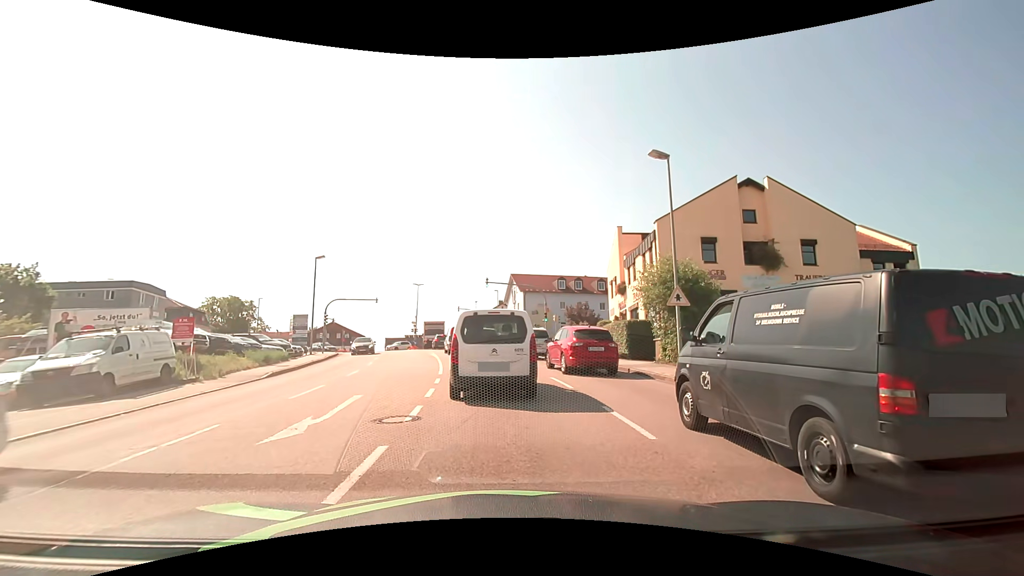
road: tertiary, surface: asphalt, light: Day
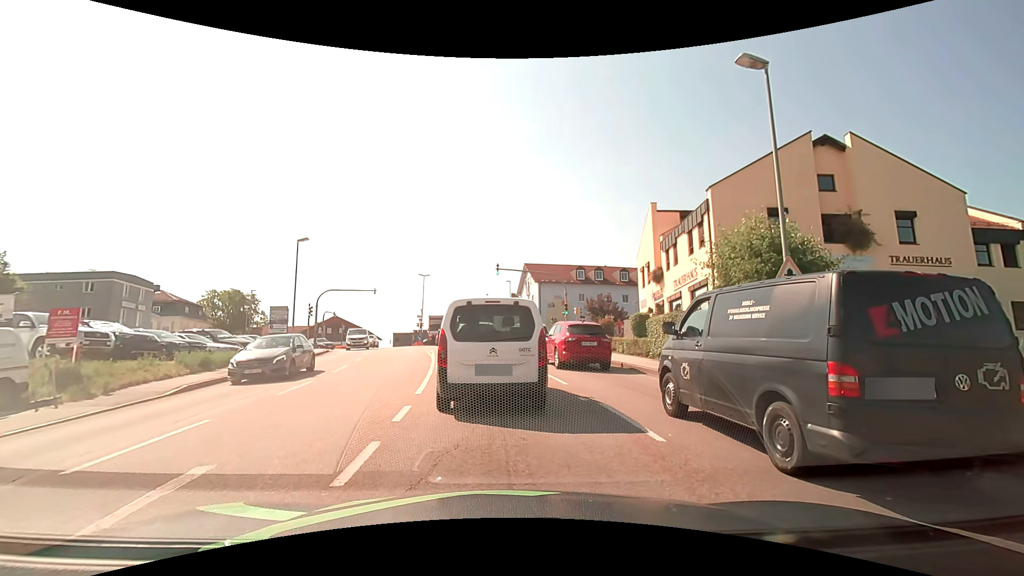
(-0.1, +6.4) m; -2°
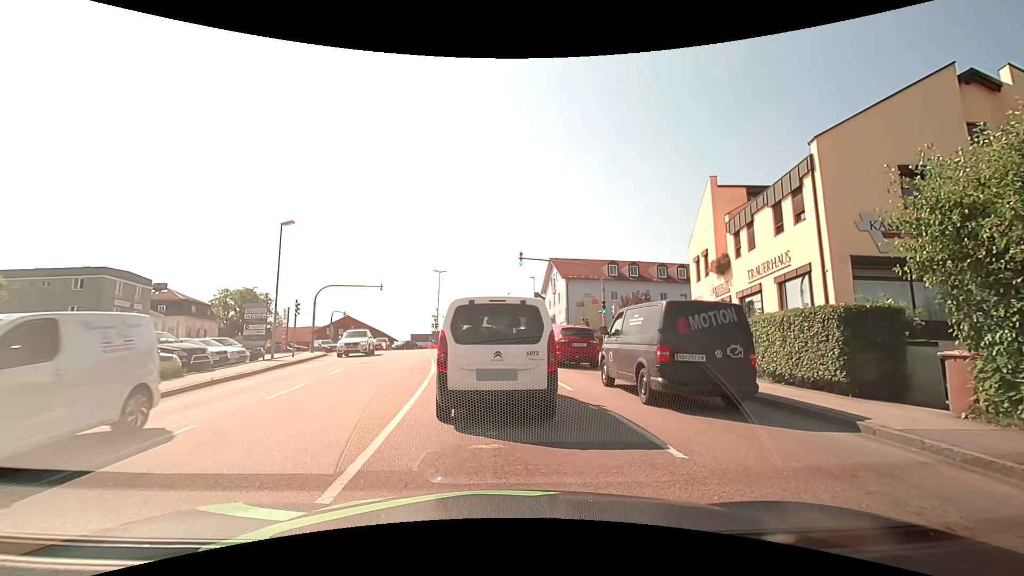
(-0.1, +6.4) m; -2°
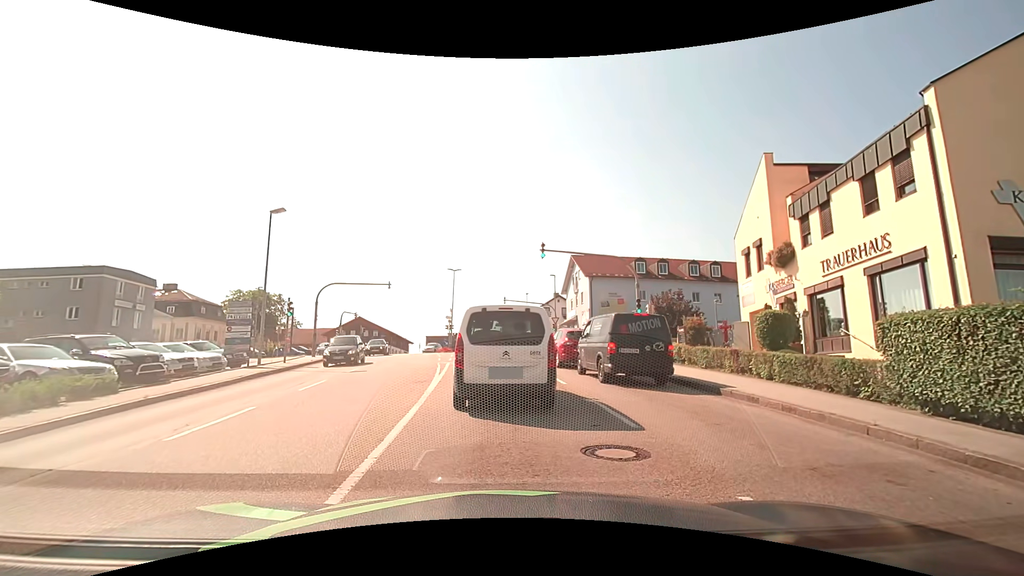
(-0.1, +4.1) m; -3°
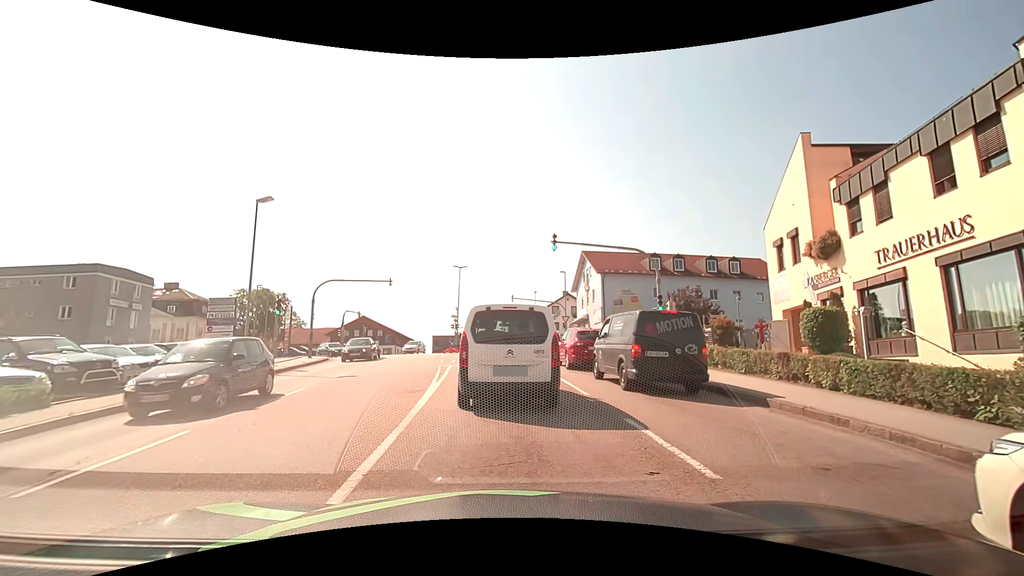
(0.0, +2.5) m; -1°
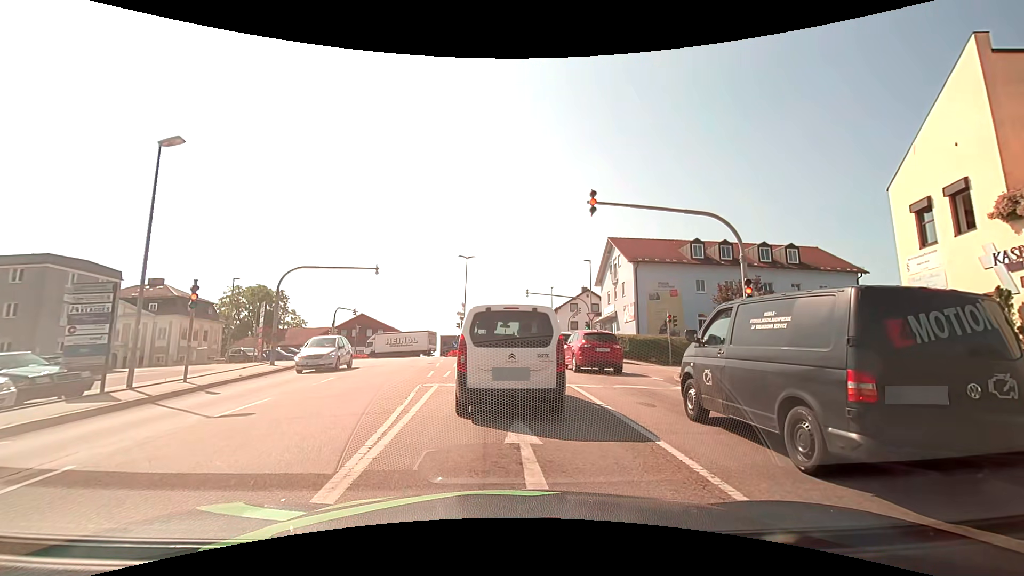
(-0.1, +8.0) m; -1°
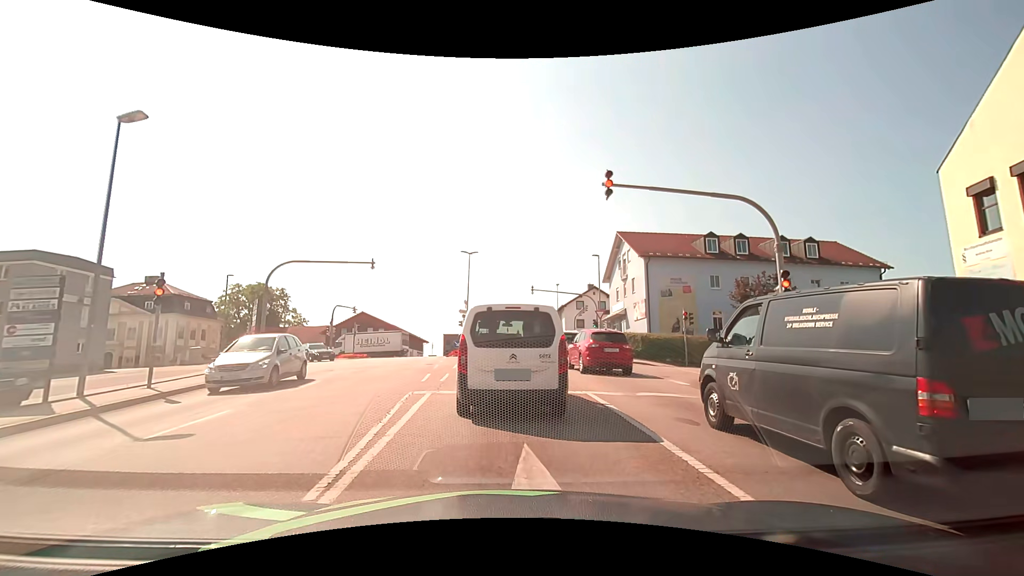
(0.0, +2.1) m; 0°
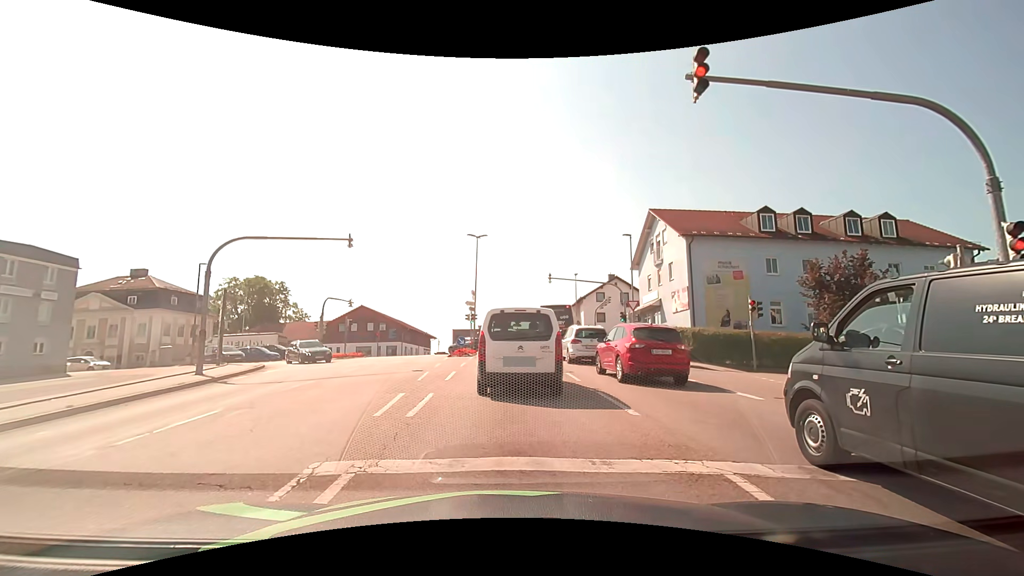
(-0.1, +6.5) m; 0°
(0, +10) (-1, +20) (-1, +30) (-2, +40) (-3, +50) (-9, +57) (-19, +60) (-29, +60) (-39, +60) (-49, +60) m
